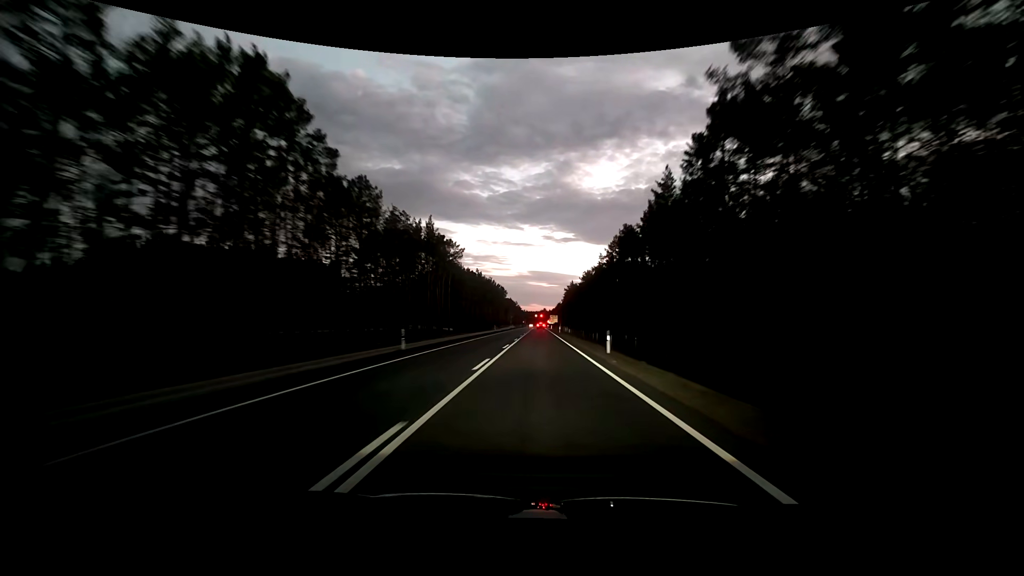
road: primary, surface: asphalt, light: Dusk
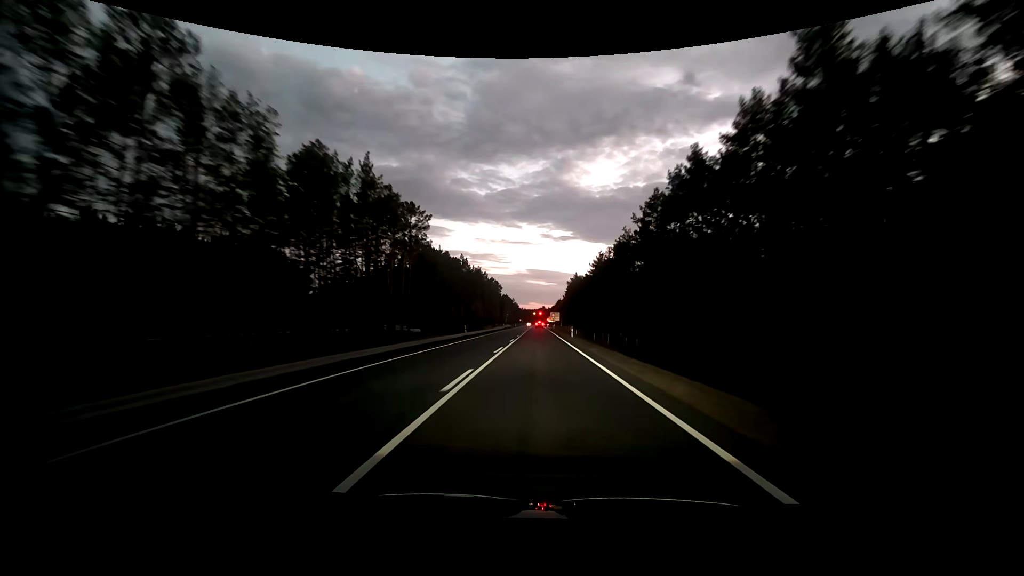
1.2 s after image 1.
(-0.1, +28.5) m; 0°
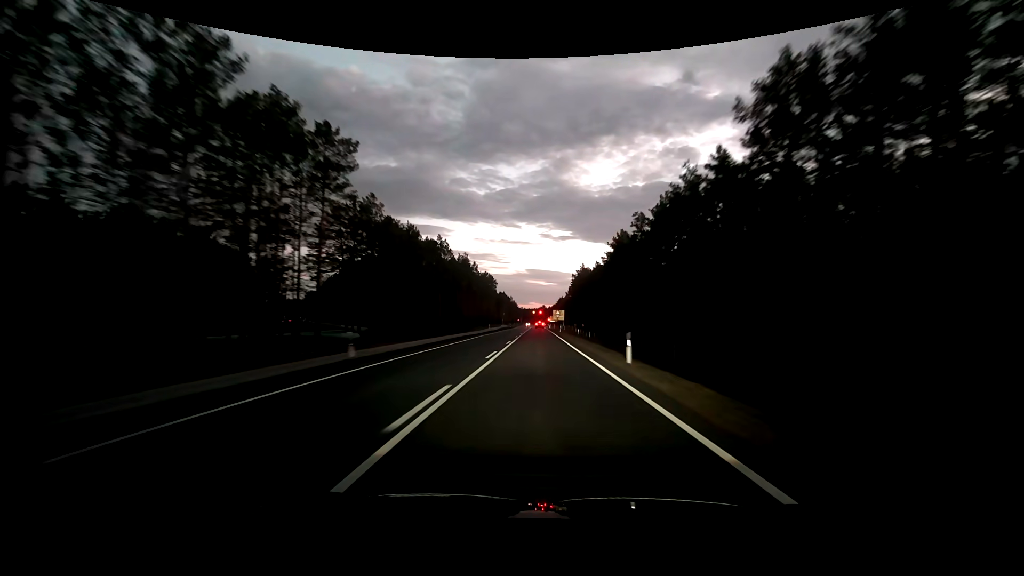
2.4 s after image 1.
(+0.2, +27.1) m; 0°
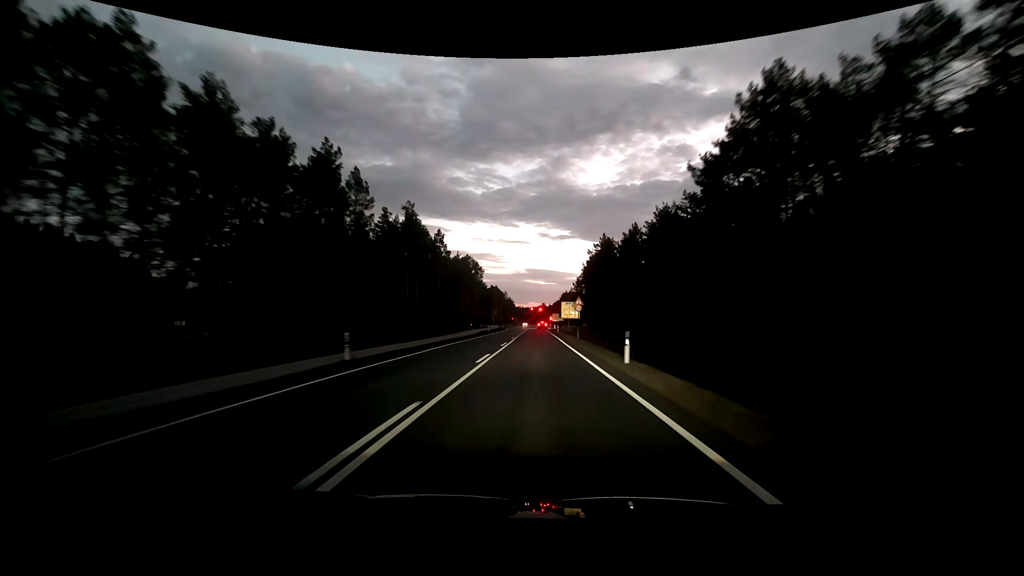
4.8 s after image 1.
(+0.3, +49.5) m; 0°
(0, +10) (0, +20) (0, +30) (0, +40) (0, +50) (0, +60) (0, +70) (0, +80) (+1, +90) (+1, +100) m
